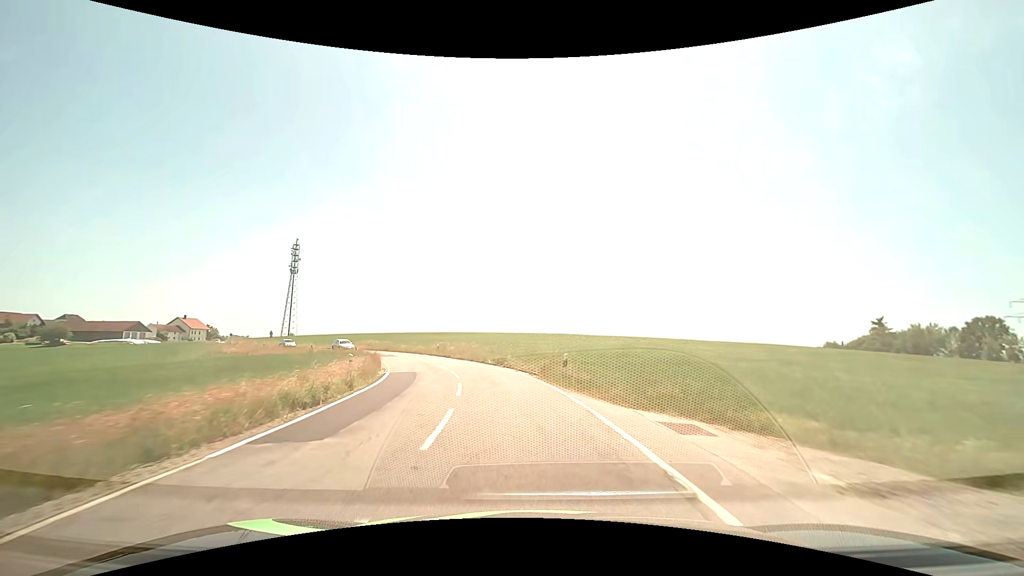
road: tertiary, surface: asphalt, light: Day
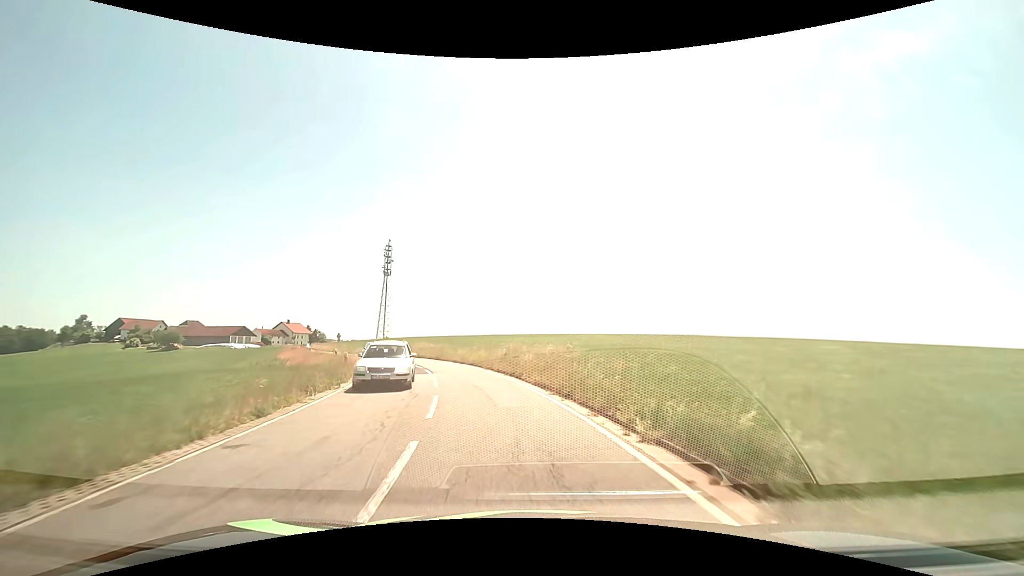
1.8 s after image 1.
(-2.3, +23.3) m; -12°
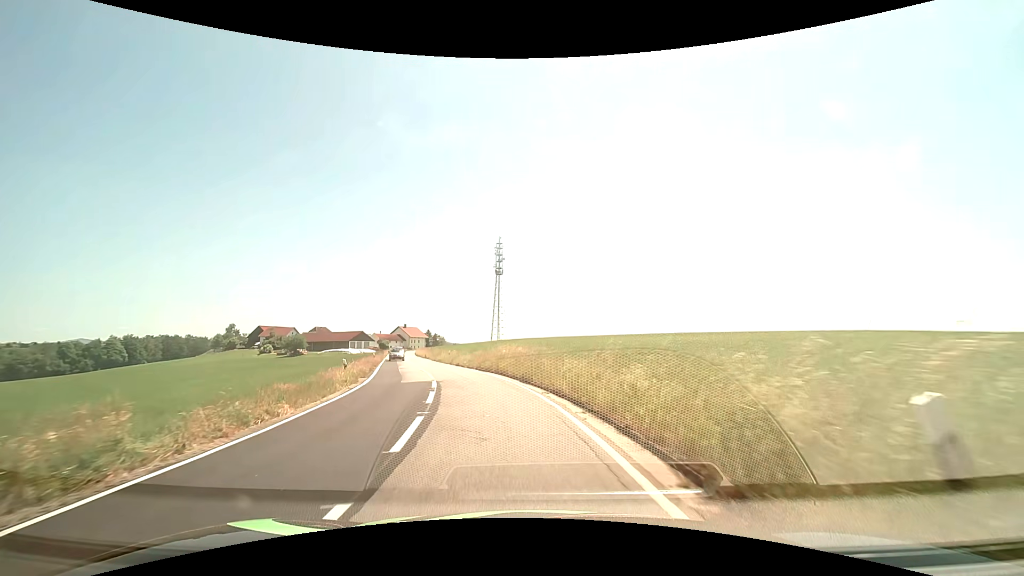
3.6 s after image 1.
(-2.3, +21.6) m; -13°
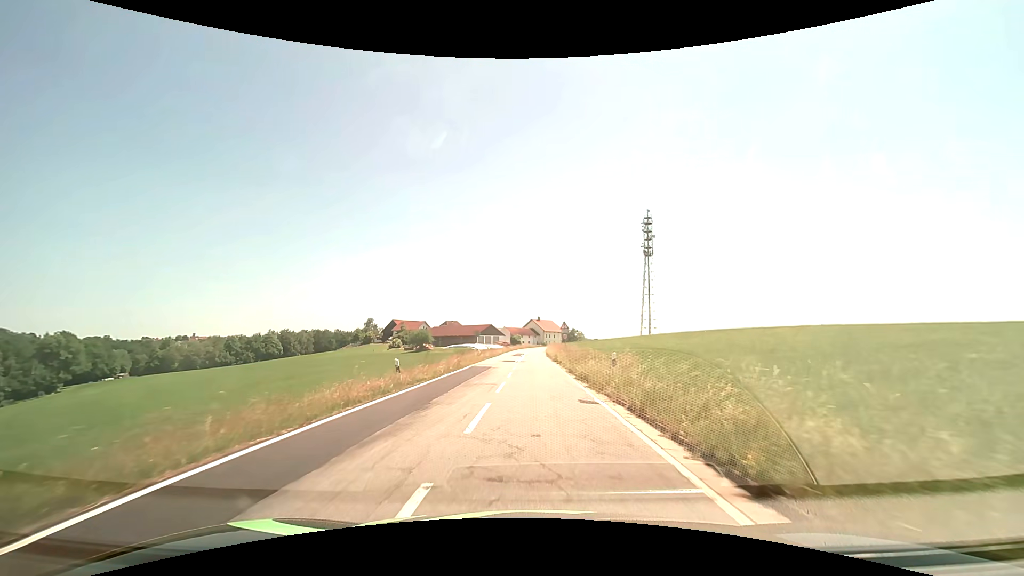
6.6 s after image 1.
(-6.3, +33.5) m; -16°
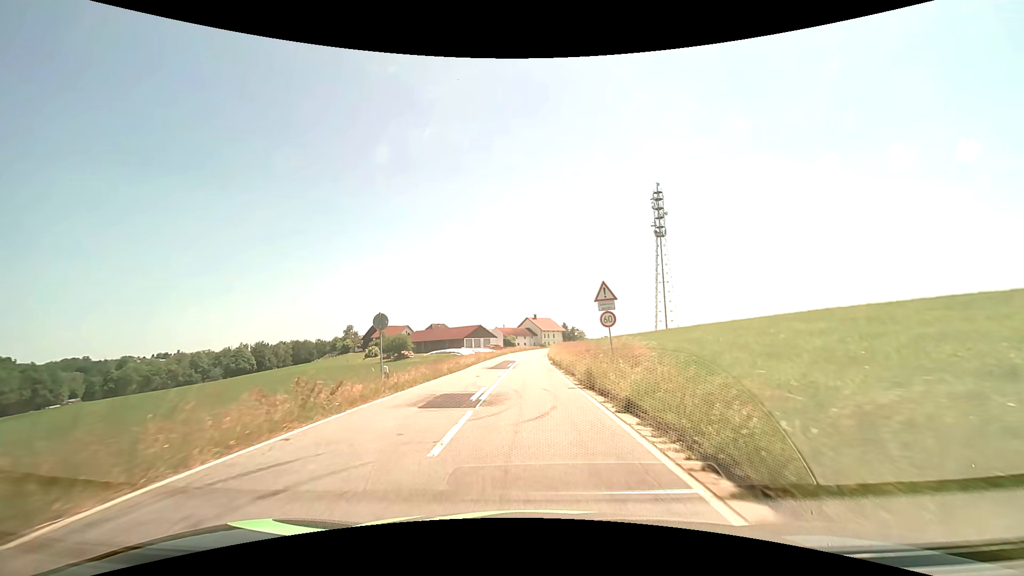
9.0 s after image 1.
(+0.1, +28.0) m; 0°
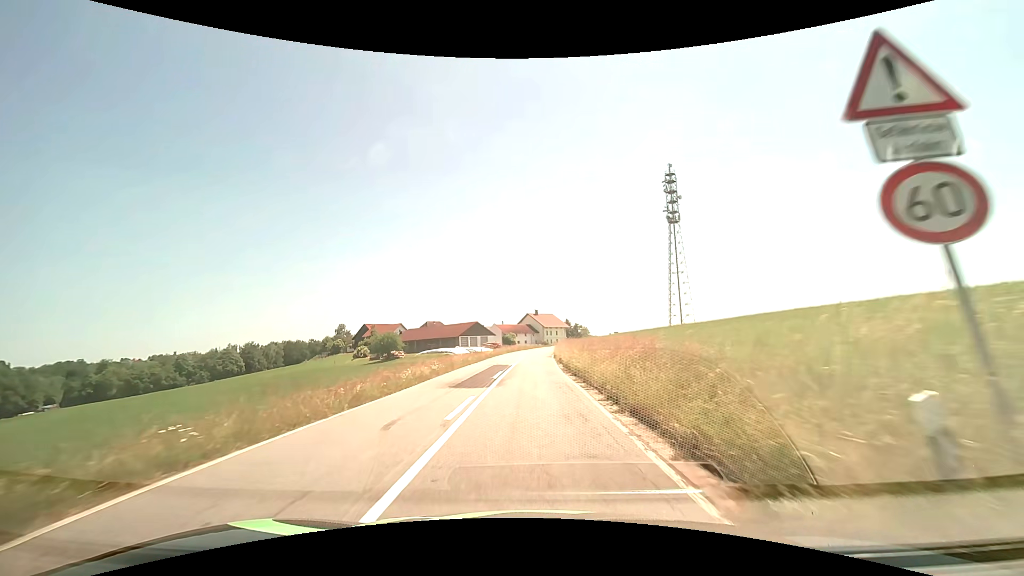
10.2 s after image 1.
(0.0, +14.4) m; 0°
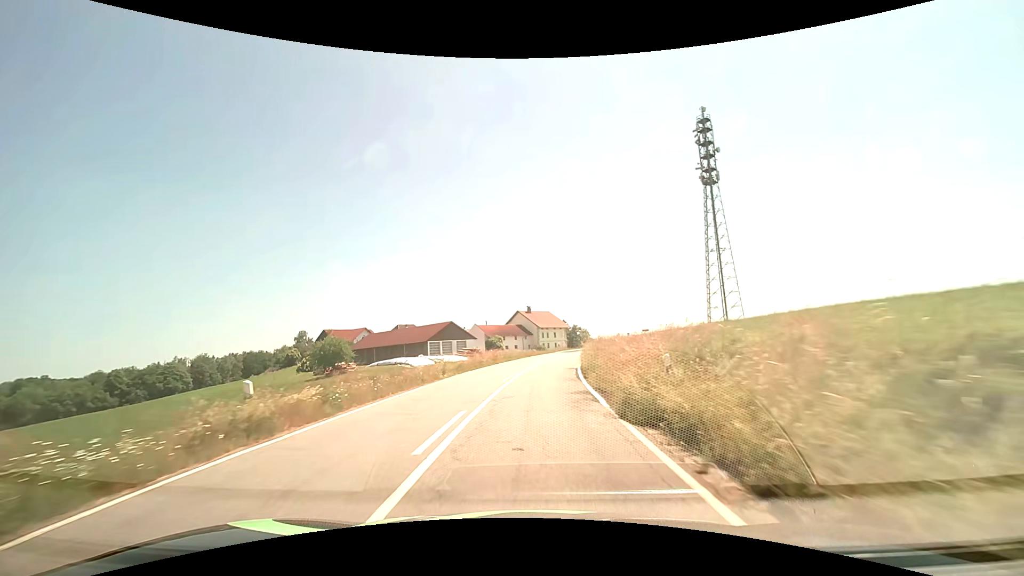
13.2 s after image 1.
(+0.1, +37.5) m; +1°
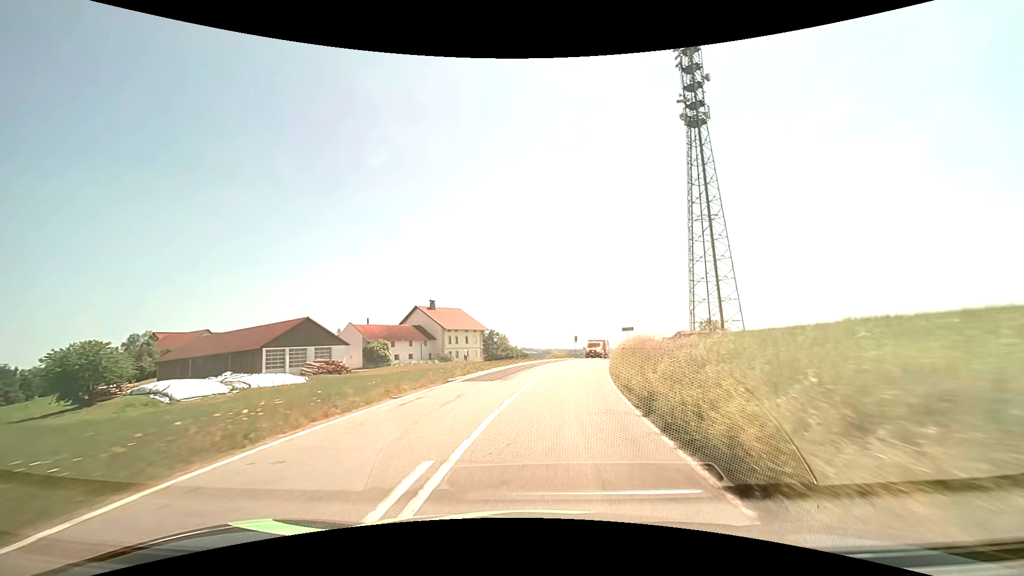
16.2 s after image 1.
(+2.2, +38.9) m; +10°
(0, +10) (+1, +20) (+3, +30) (+5, +40) (+7, +49) (+9, +59) (+12, +69) (+15, +78) (+19, +88) (+22, +97) m
